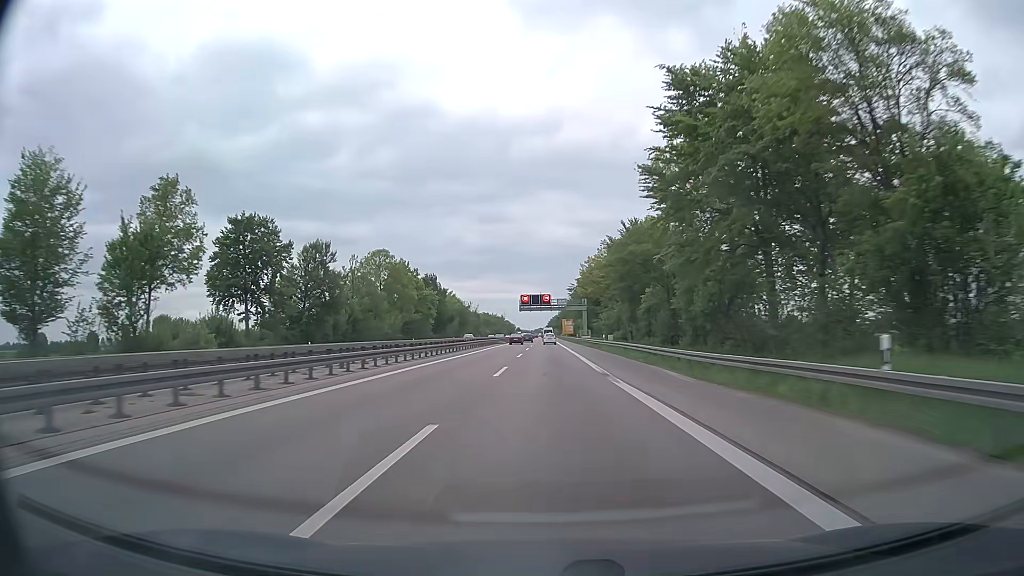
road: trunk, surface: asphalt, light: Day
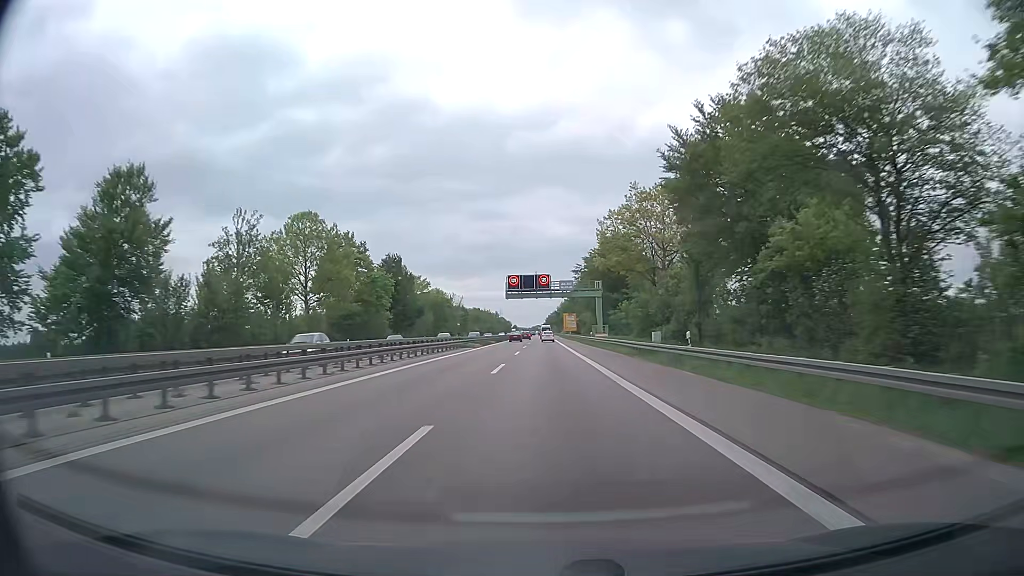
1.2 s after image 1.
(0.0, +36.4) m; 0°
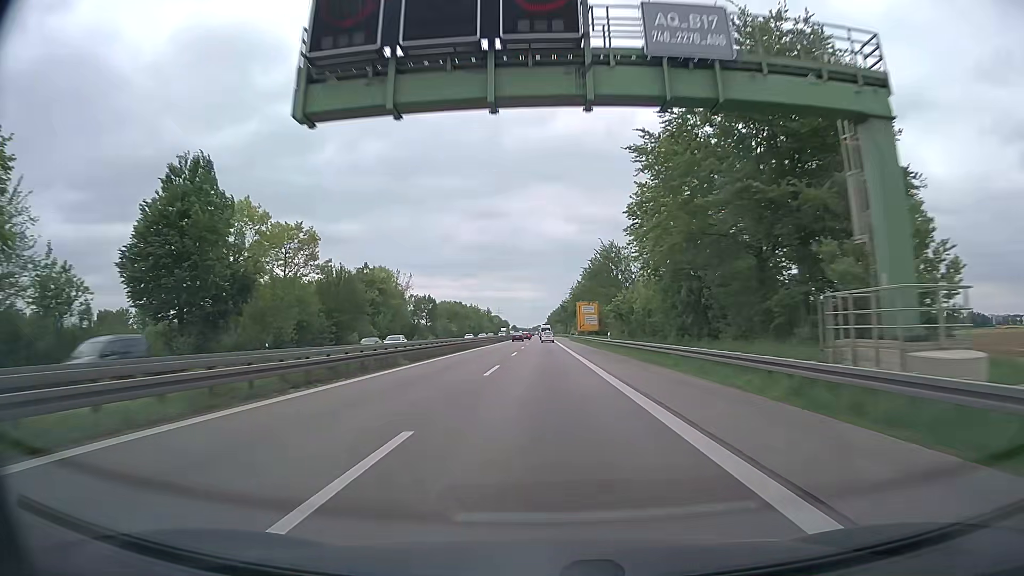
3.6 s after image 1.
(+0.2, +72.8) m; 0°
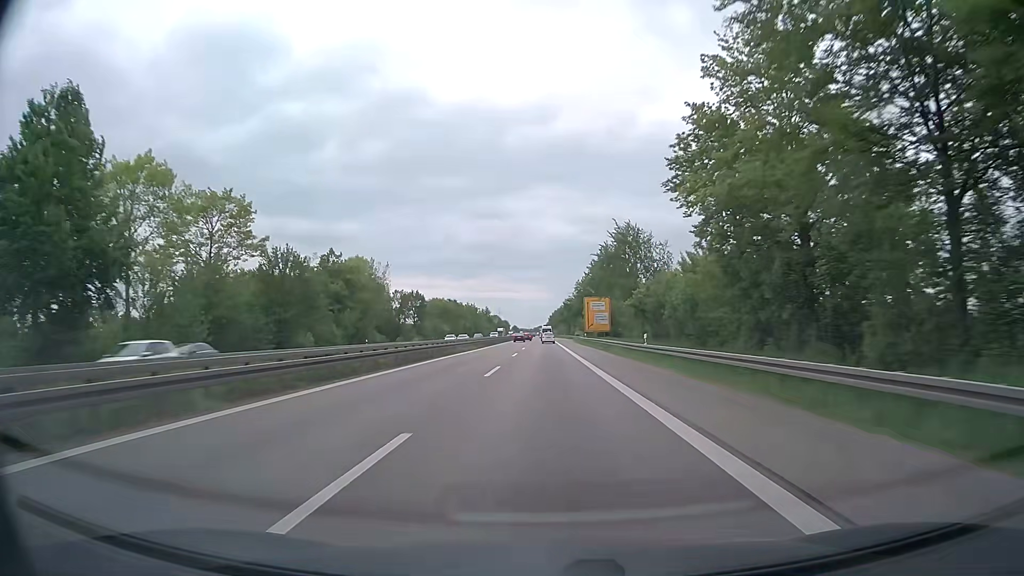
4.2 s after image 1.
(-0.1, +18.2) m; 0°
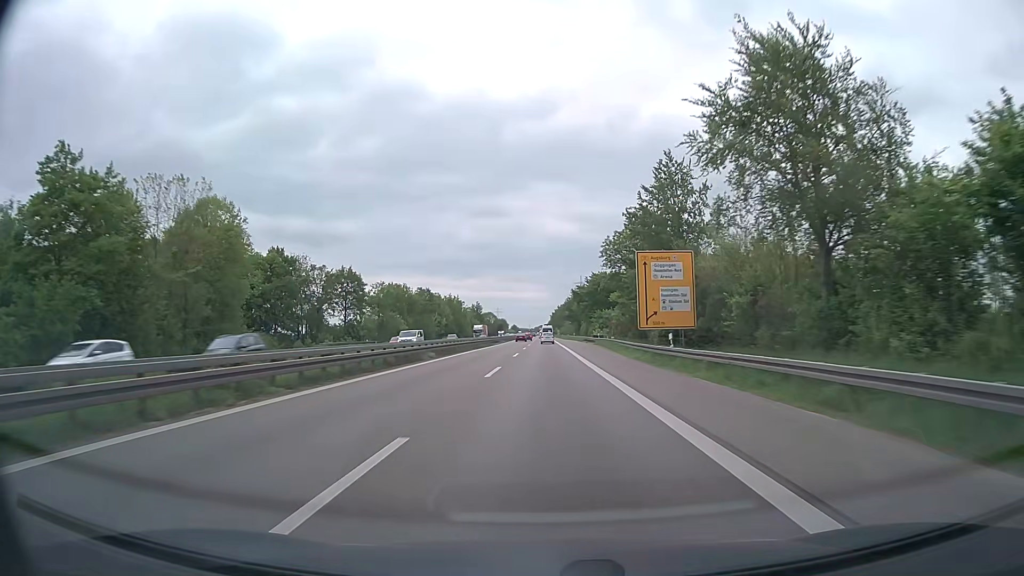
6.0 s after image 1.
(0.0, +54.6) m; 0°
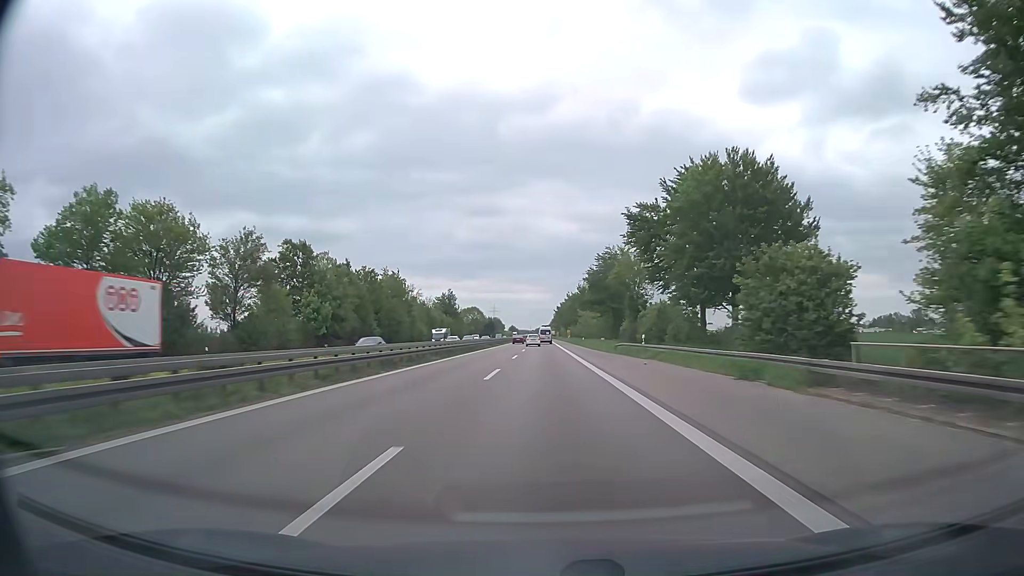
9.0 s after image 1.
(0.0, +91.0) m; 0°
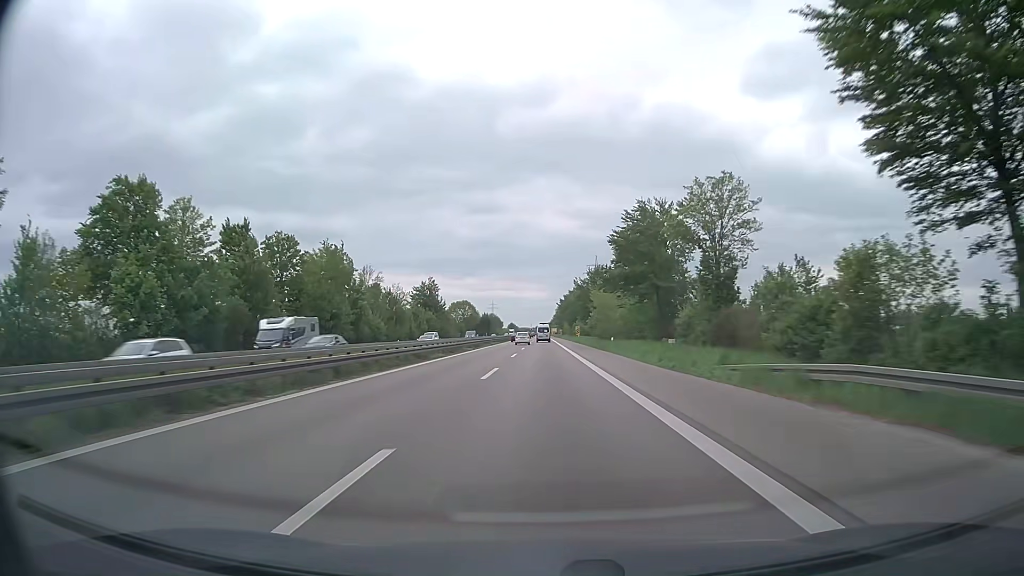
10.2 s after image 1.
(0.0, +36.4) m; 0°
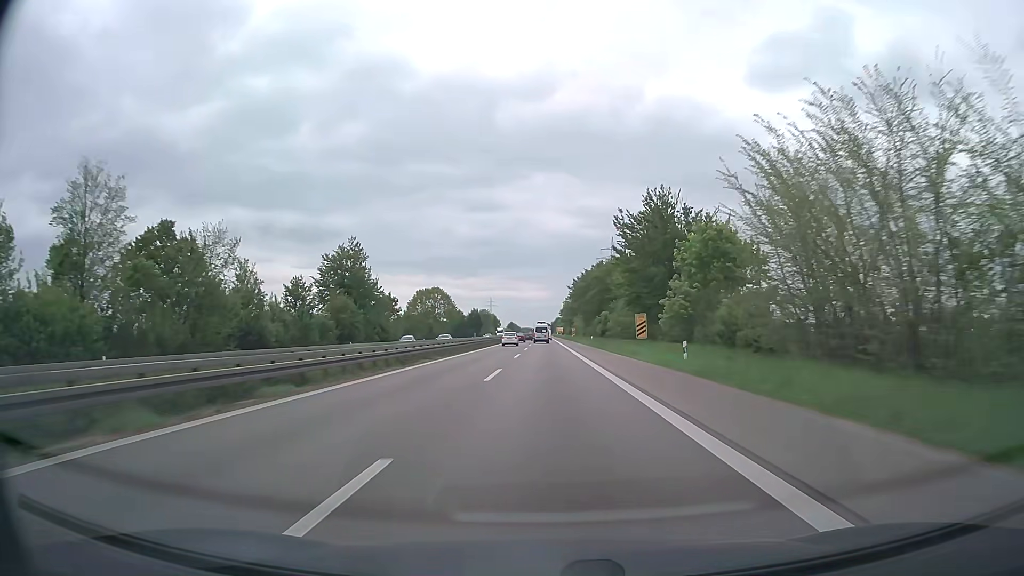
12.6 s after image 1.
(-0.2, +72.9) m; 0°
(0, +10) (0, +20) (0, +30) (0, +40) (0, +50) (0, +60) (0, +70) (0, +80) (0, +90) (0, +100) m
